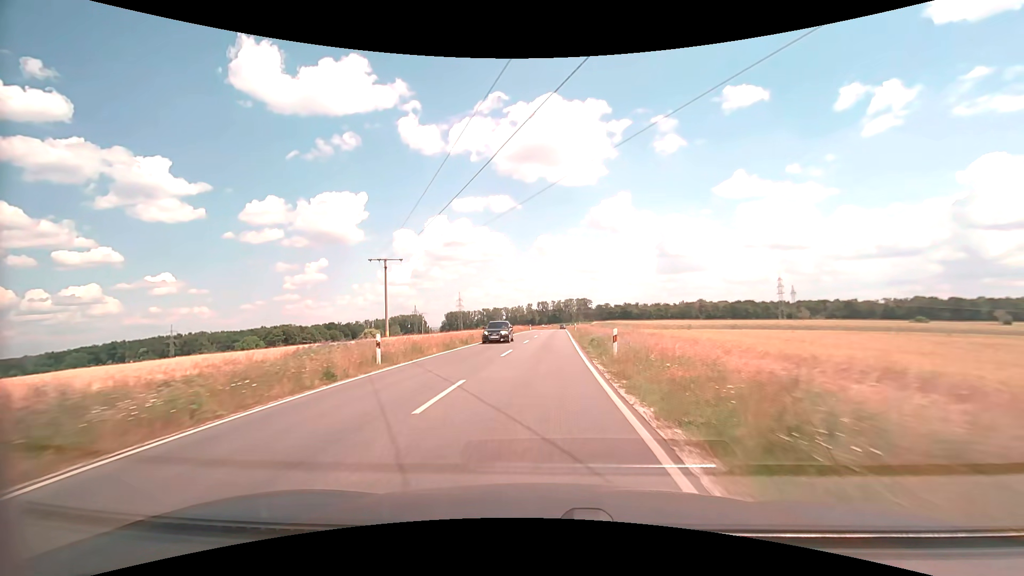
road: secondary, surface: asphalt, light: Day
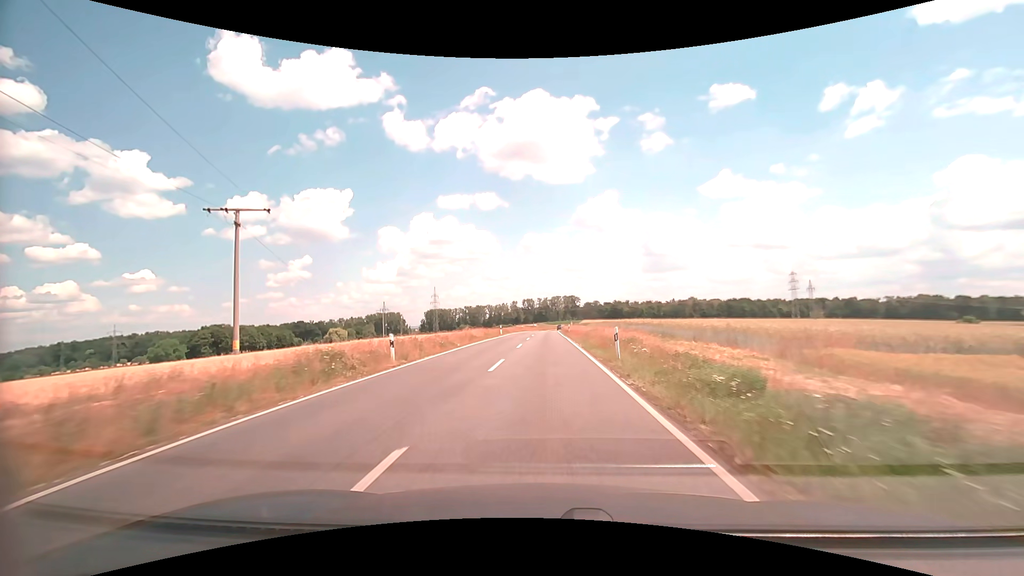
(+0.5, +41.9) m; +1°
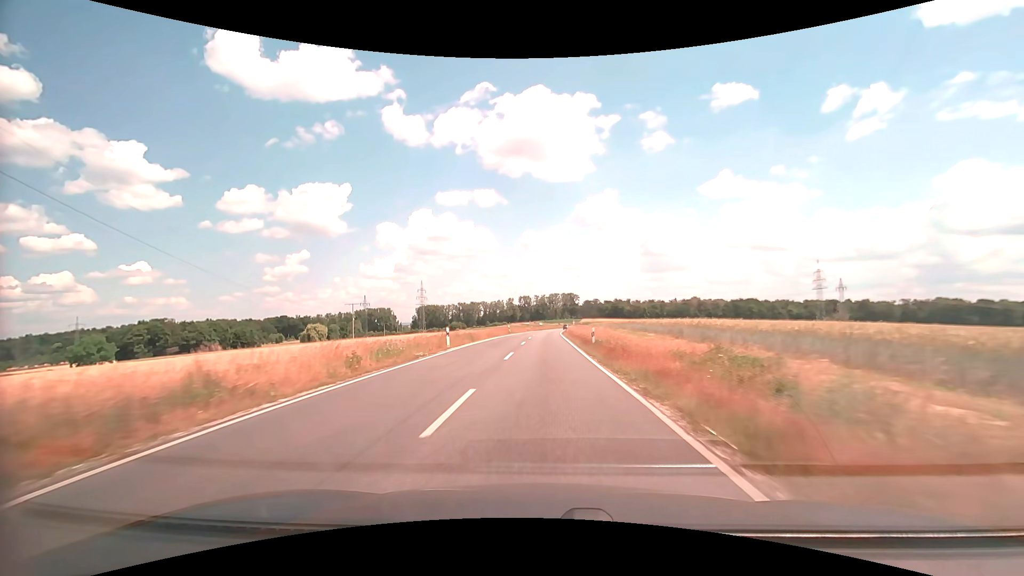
(+0.1, +31.6) m; 0°
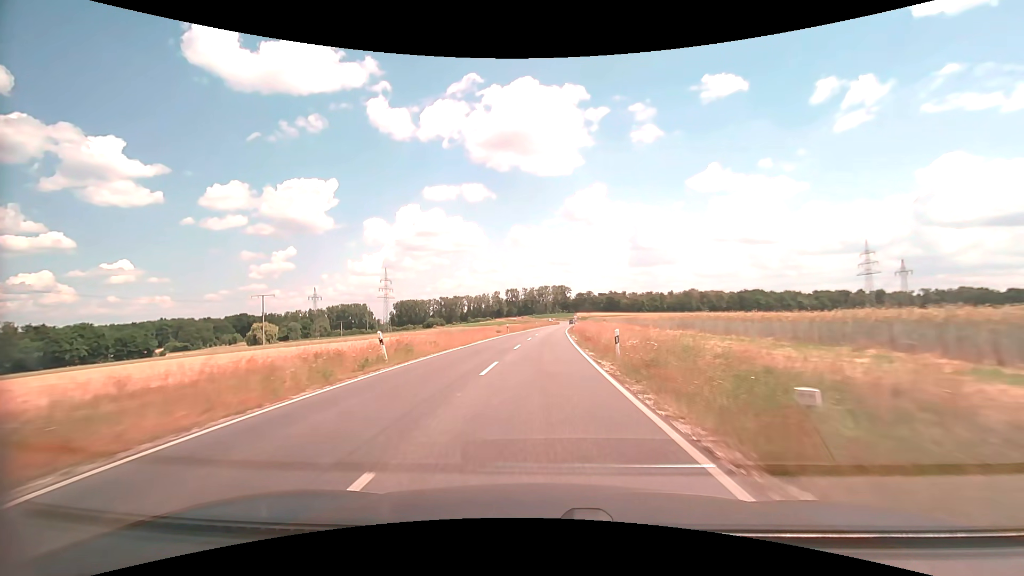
(+0.3, +53.3) m; +1°
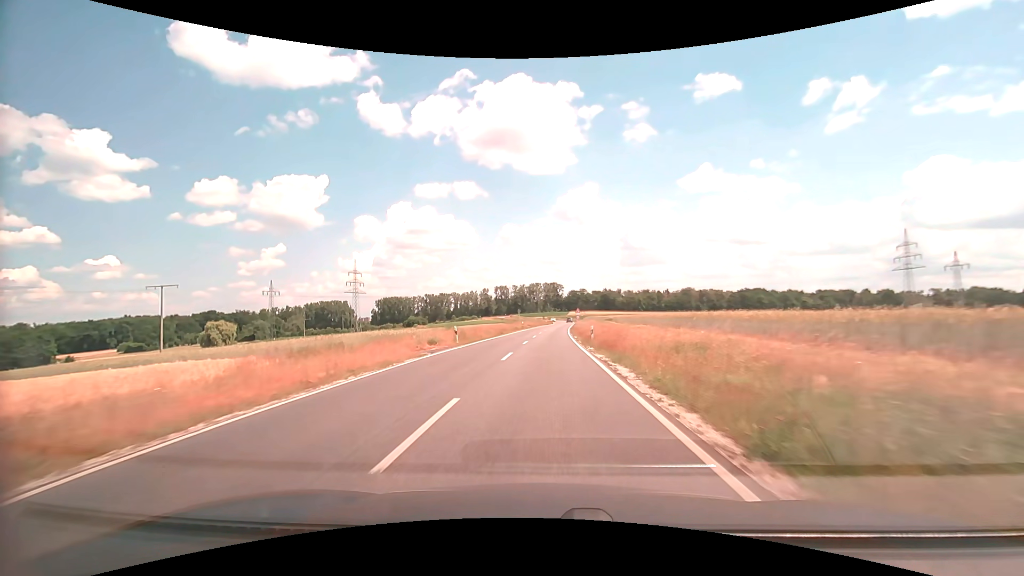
(+0.4, +31.9) m; +1°
(0, +10) (0, +20) (0, +30) (+1, +40) (+1, +50) (+2, +60) (+2, +70) (+3, +80) (+3, +90) (+4, +100) m
